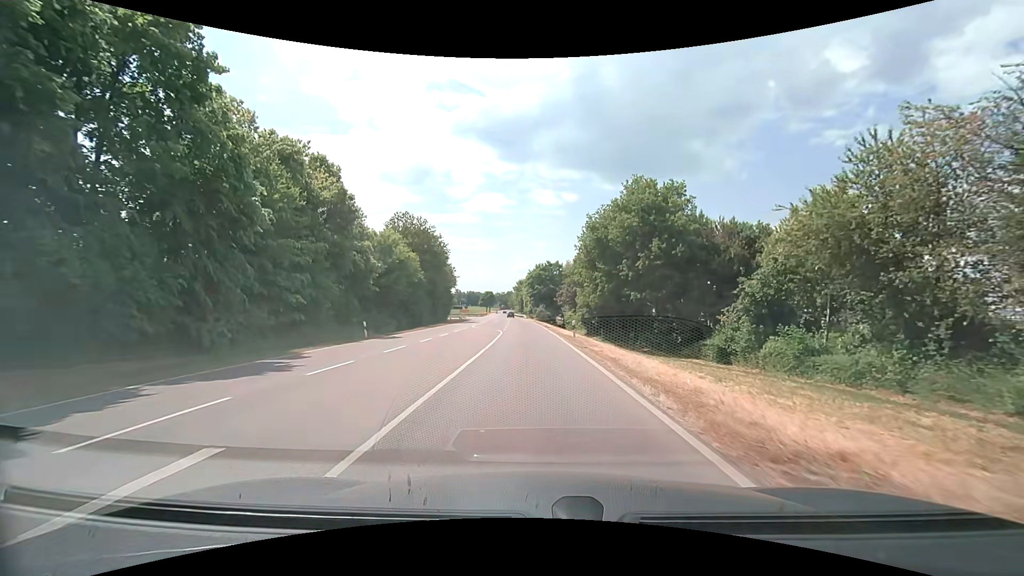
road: secondary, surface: asphalt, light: Day
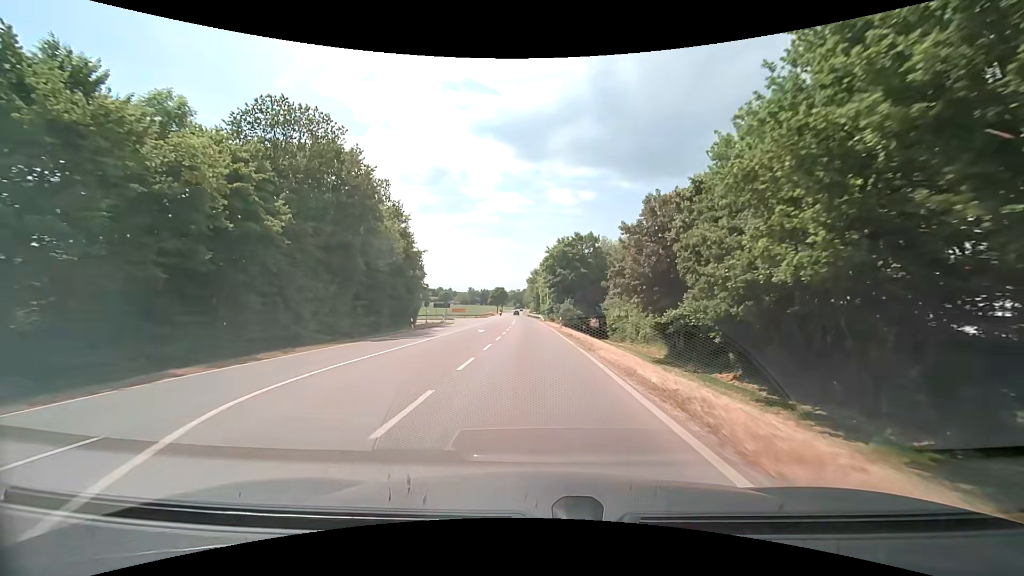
(-0.9, +38.6) m; -2°
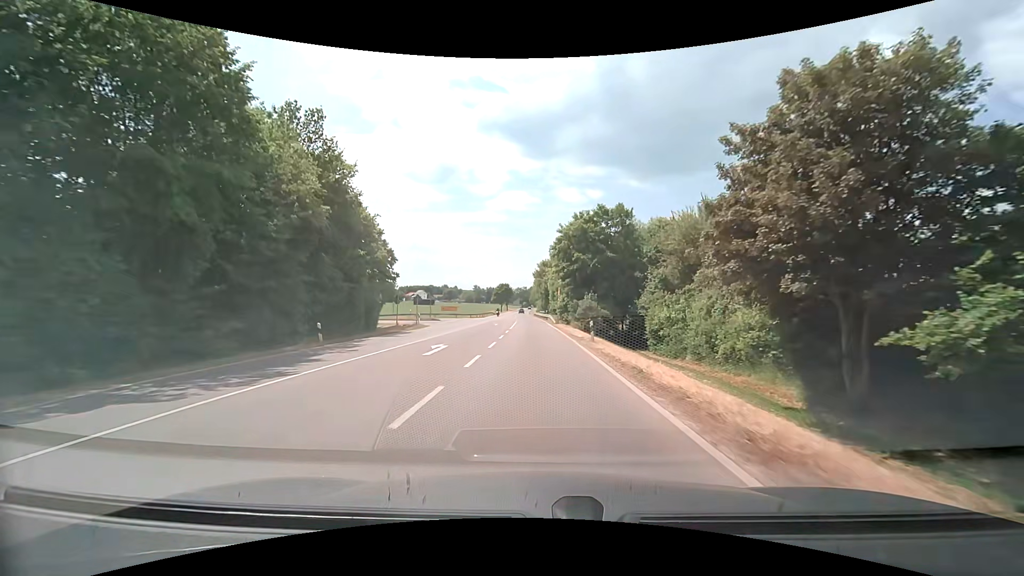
(-0.2, +18.0) m; -1°
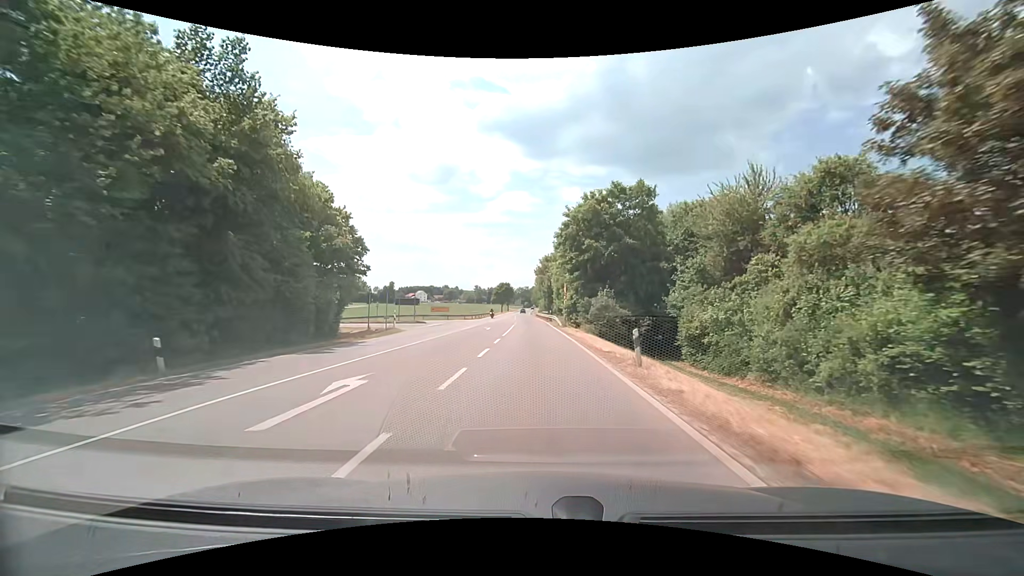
(0.0, +9.3) m; 0°
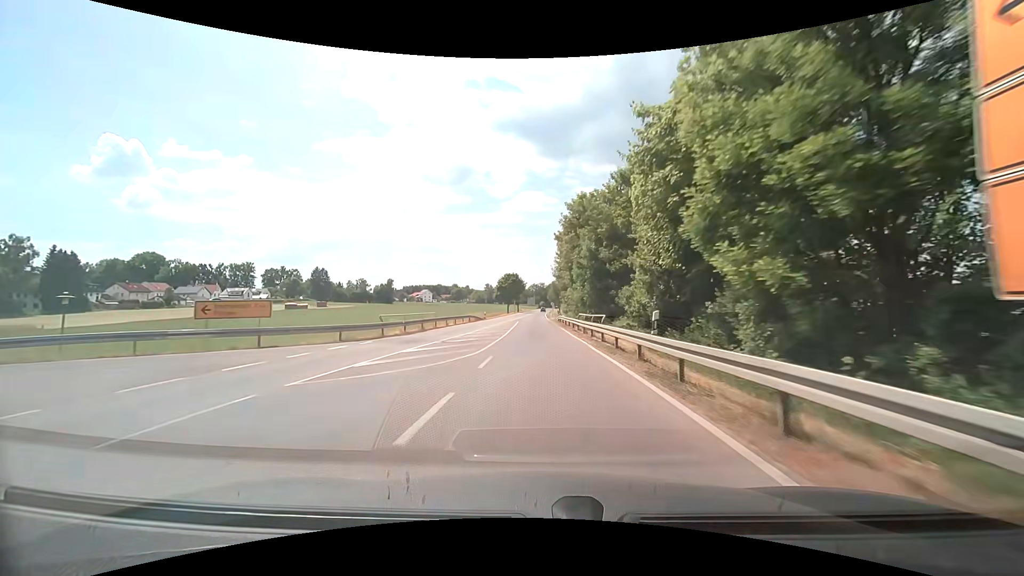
(-0.7, +50.3) m; -2°
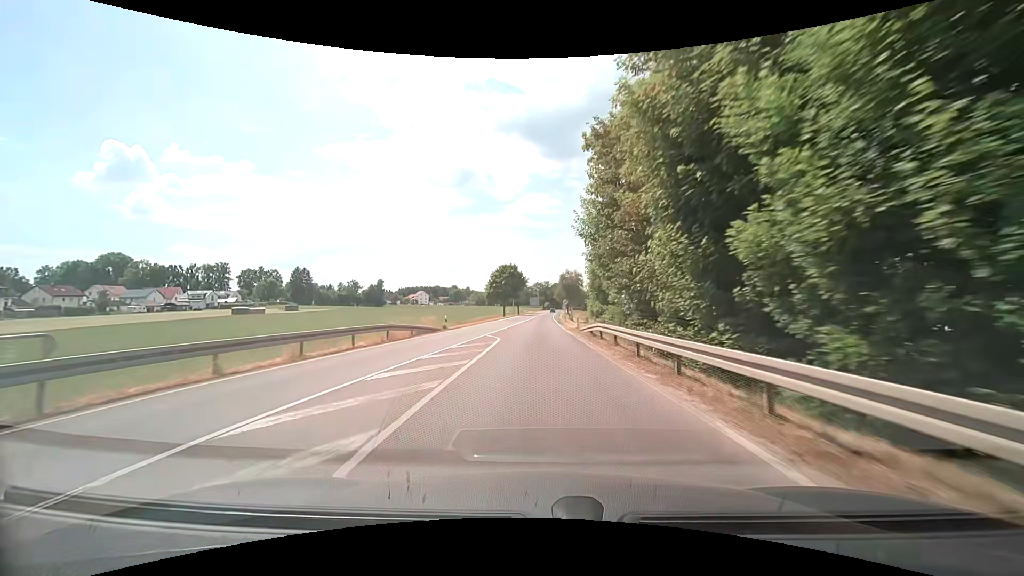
(-0.1, +31.4) m; 0°
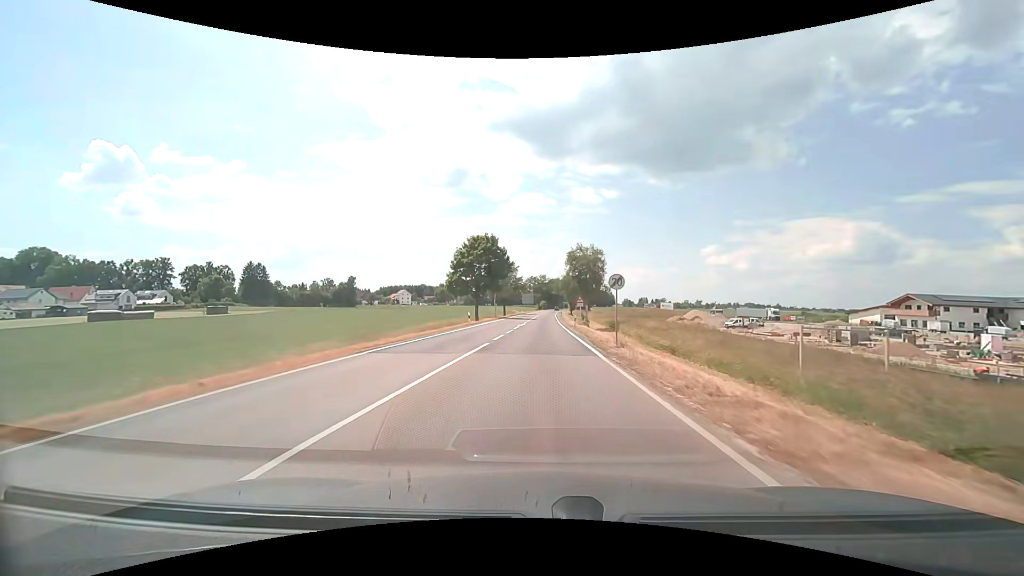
(0.0, +41.6) m; 0°
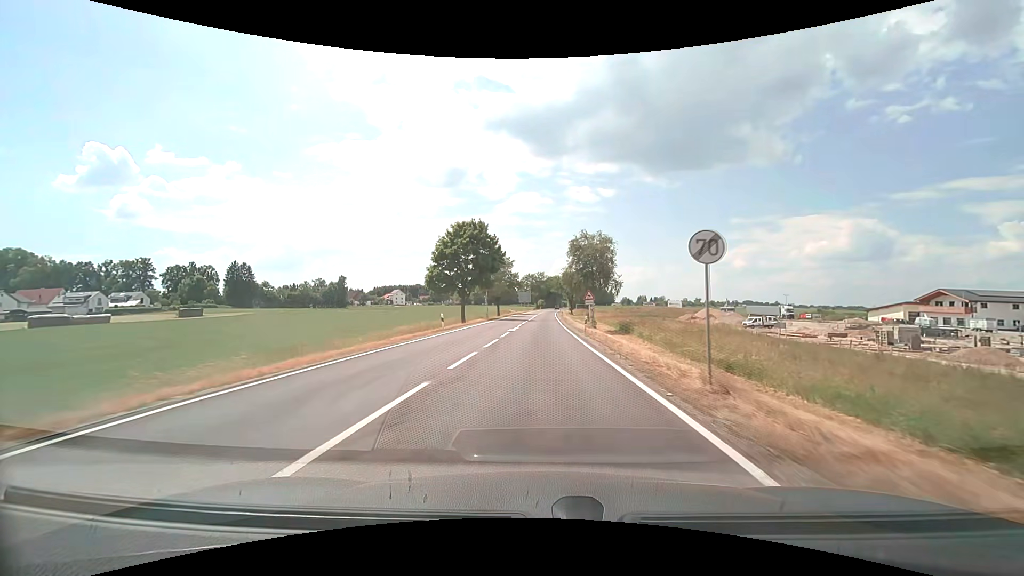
(0.0, +10.3) m; 0°
(0, +10) (0, +20) (0, +30) (+1, +40) (+1, +50) (+1, +60) (+1, +70) (+2, +80) (+2, +90) (+2, +100) m
